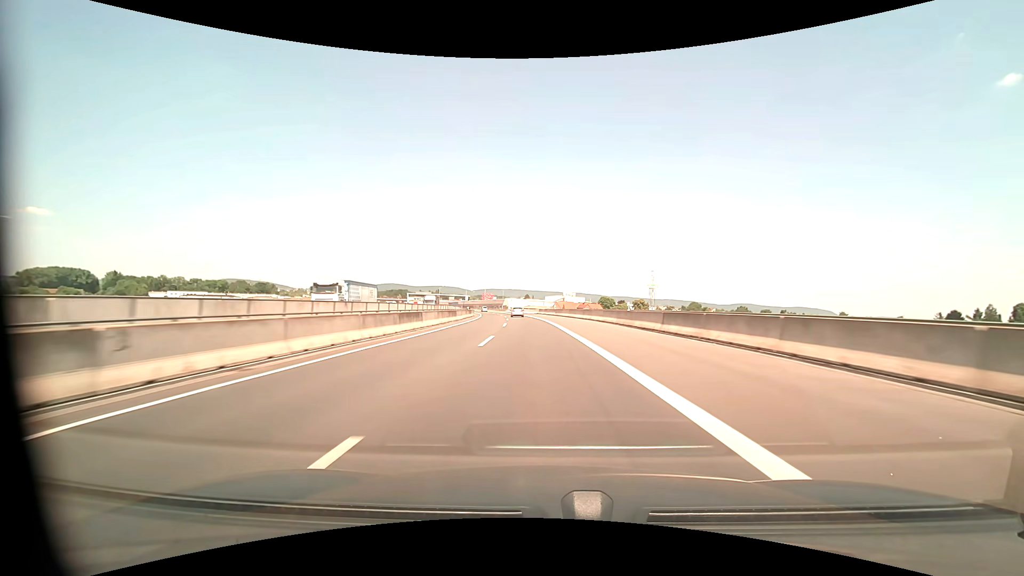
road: motorway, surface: asphalt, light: Day
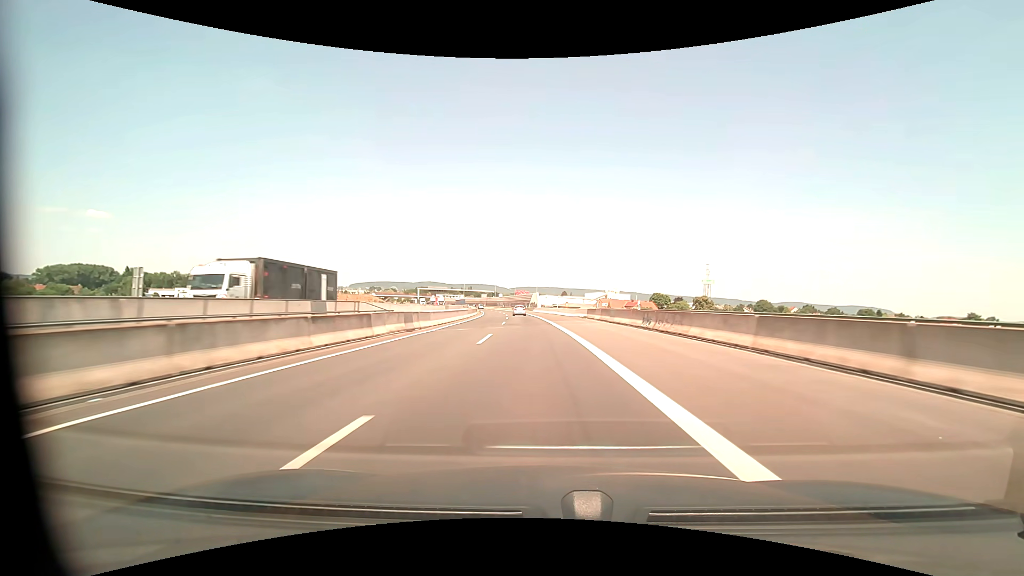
(-1.7, +52.9) m; -4°
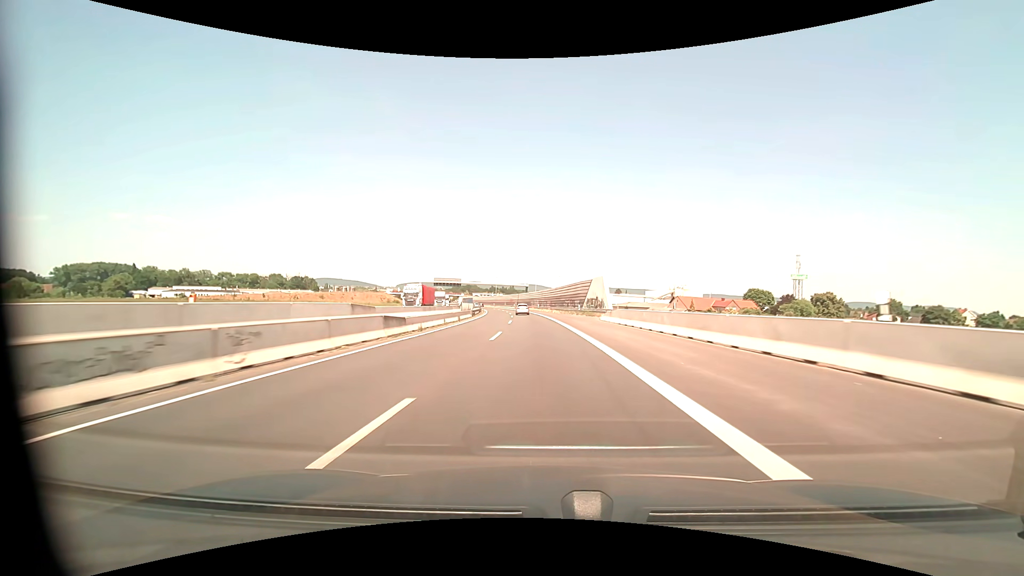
(-3.5, +71.3) m; -5°
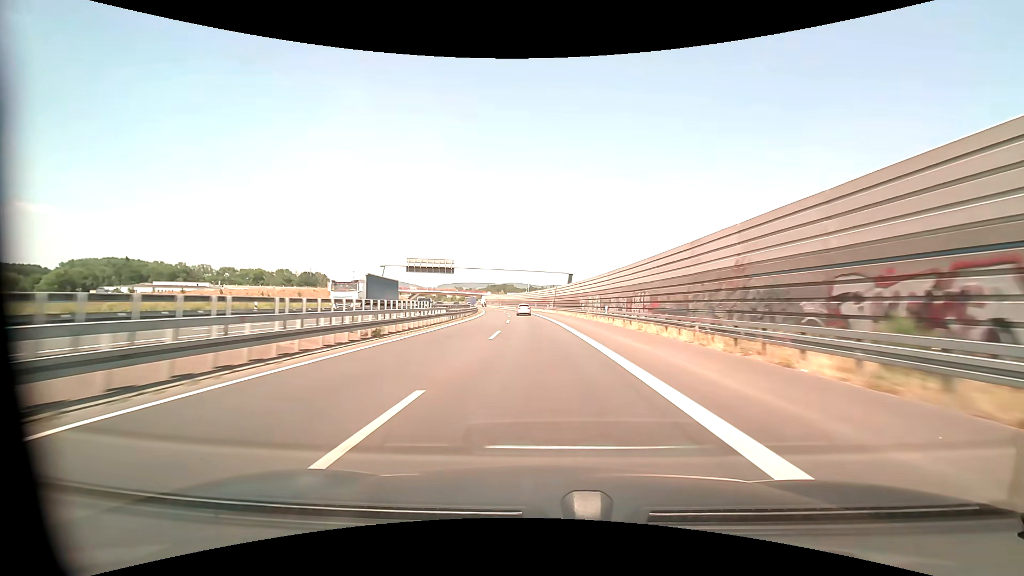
(-3.0, +72.0) m; -5°
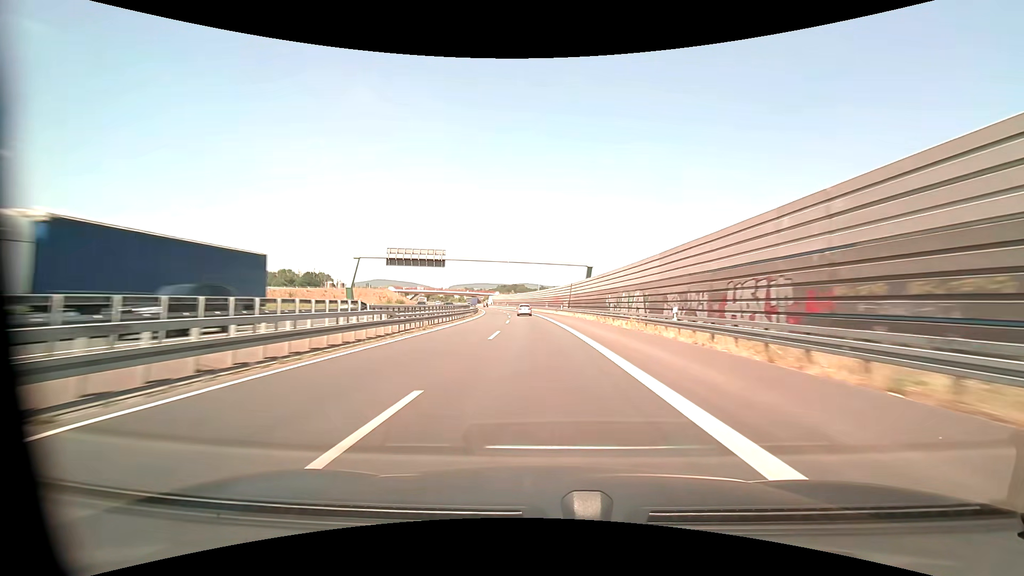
(-0.2, +18.1) m; -1°
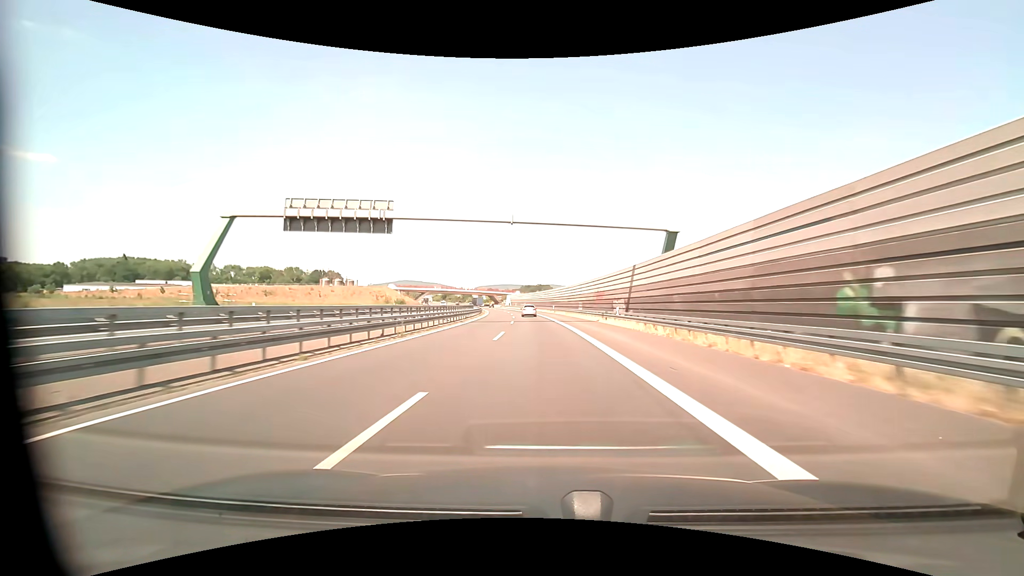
(-1.0, +36.5) m; -3°
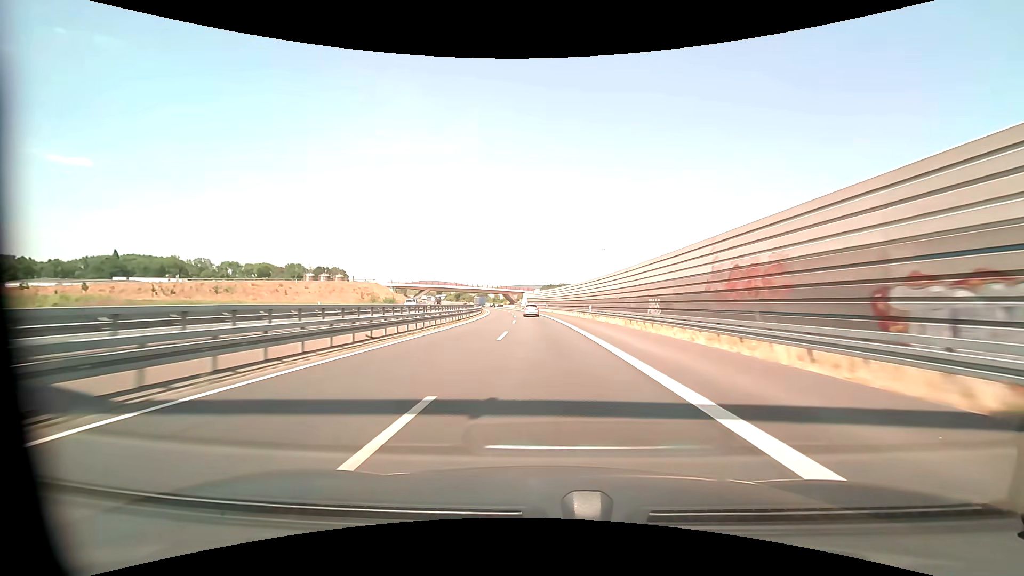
(-0.8, +36.7) m; -3°
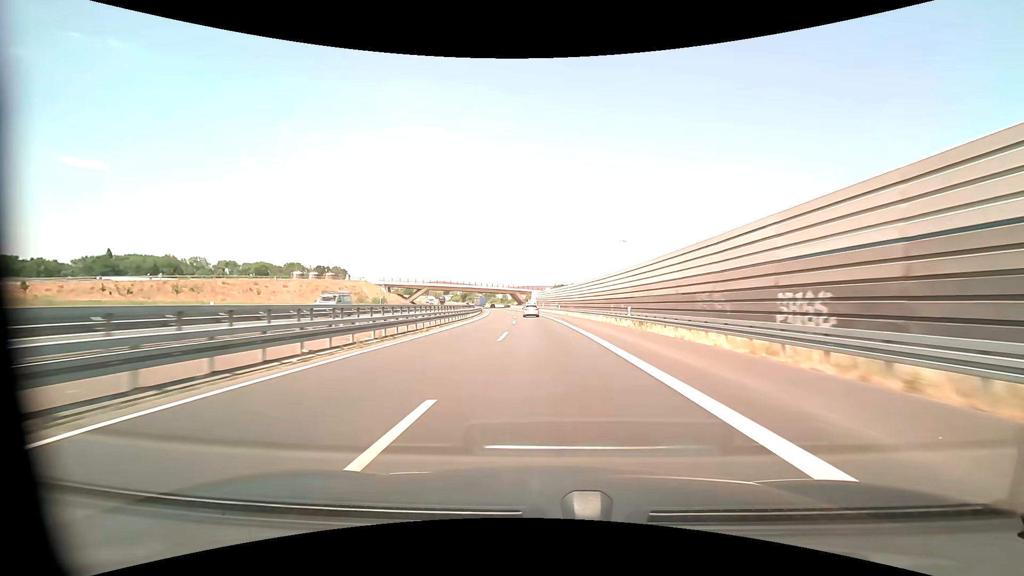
(-0.2, +18.4) m; -1°
(0, +10) (0, +20) (-1, +30) (-1, +40) (-1, +50) (-2, +60) (-3, +70) (-4, +80) (-5, +90) (-6, +100) m
